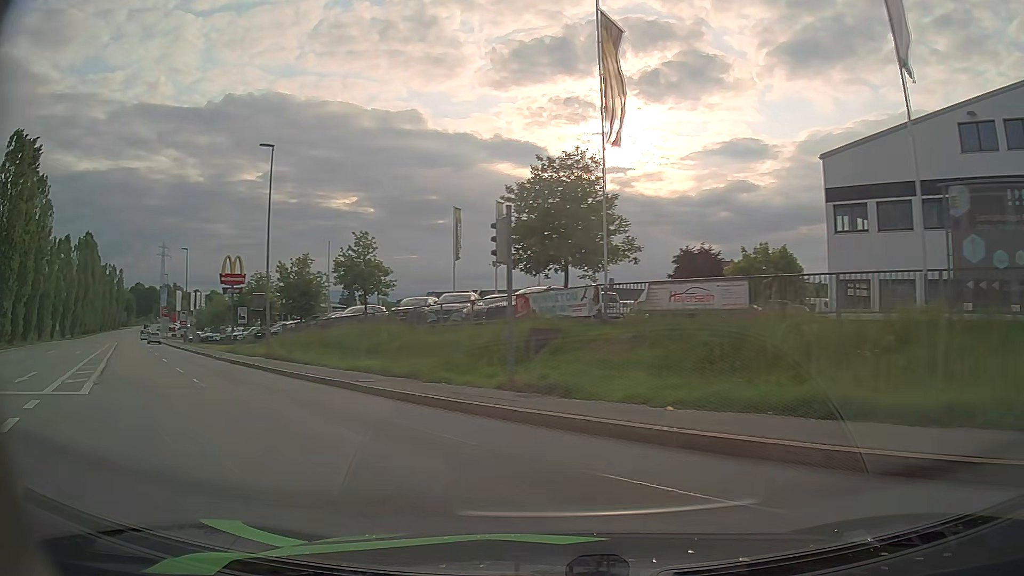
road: tertiary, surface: asphalt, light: Day
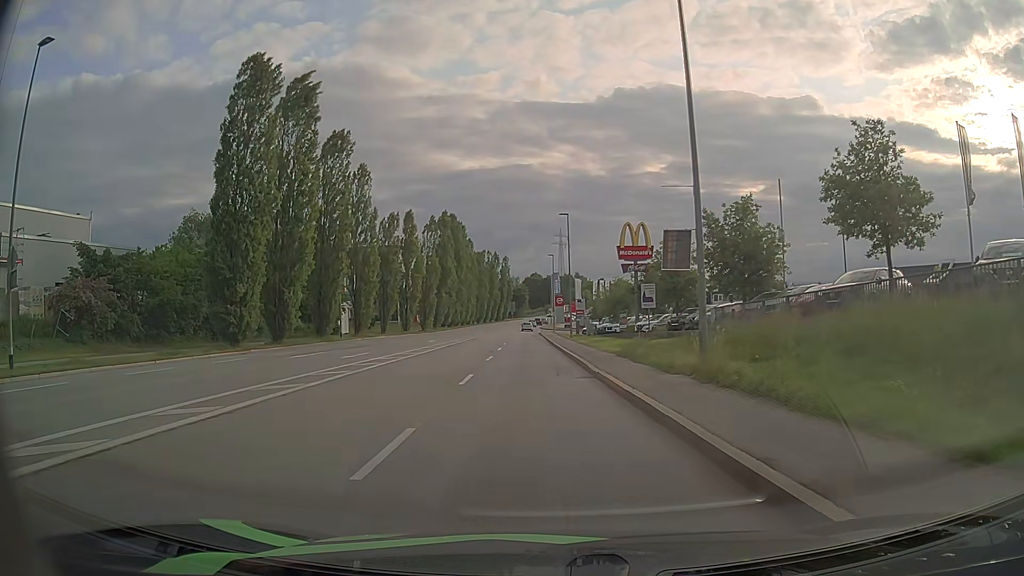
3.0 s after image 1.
(-7.1, +17.2) m; -36°
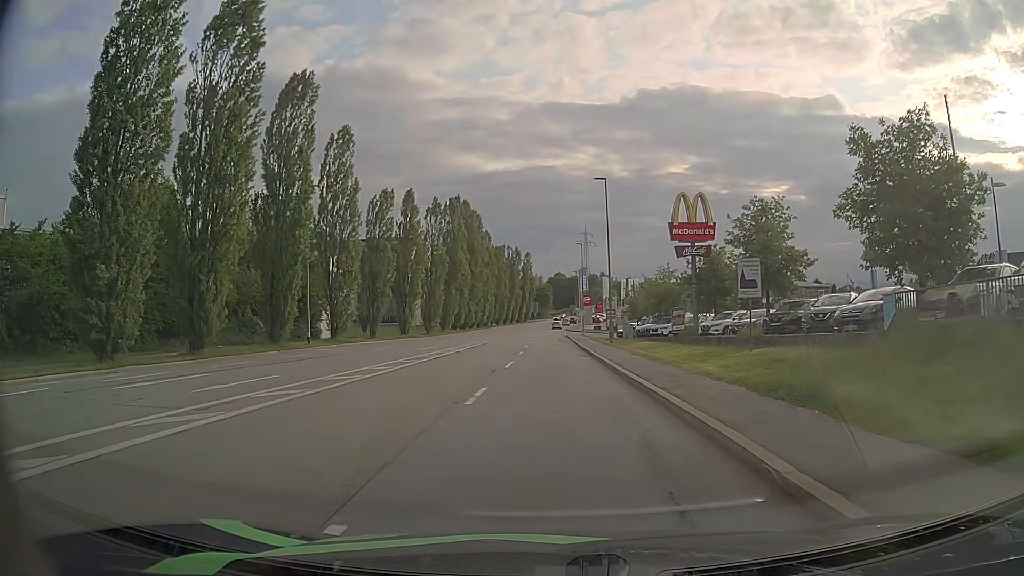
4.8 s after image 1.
(-0.4, +14.0) m; -1°
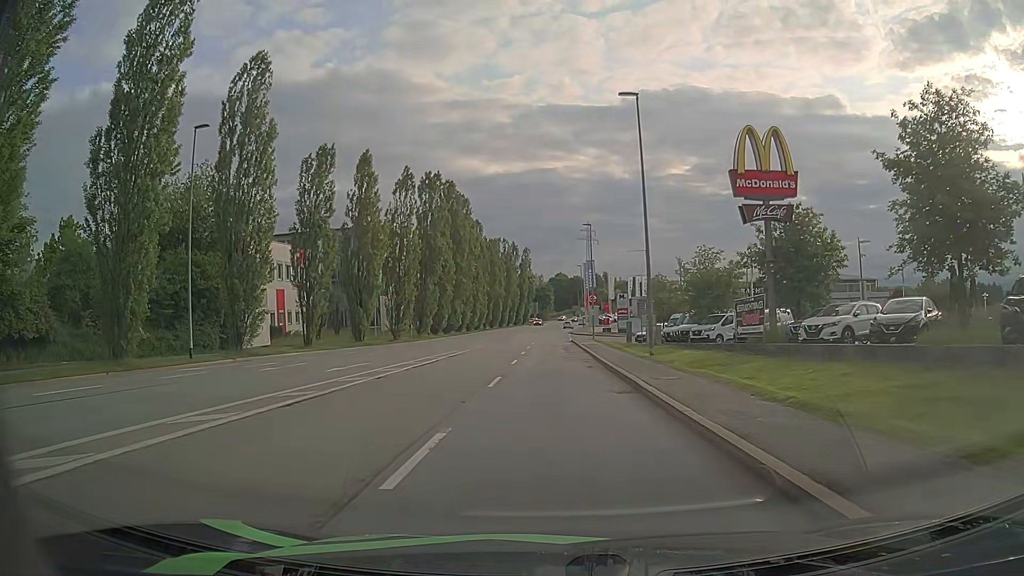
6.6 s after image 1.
(0.0, +15.9) m; -1°
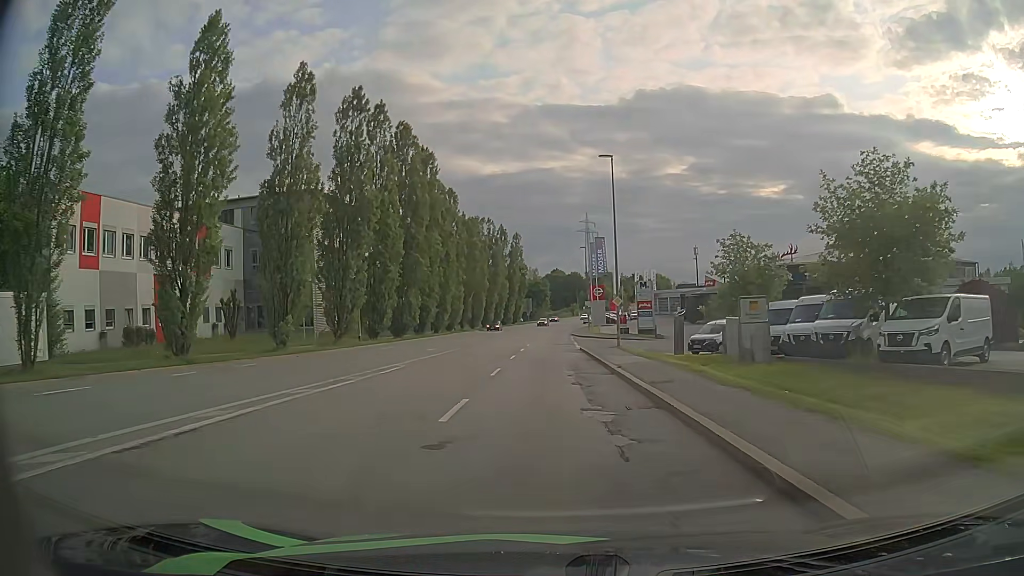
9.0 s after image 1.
(+0.1, +24.8) m; +1°
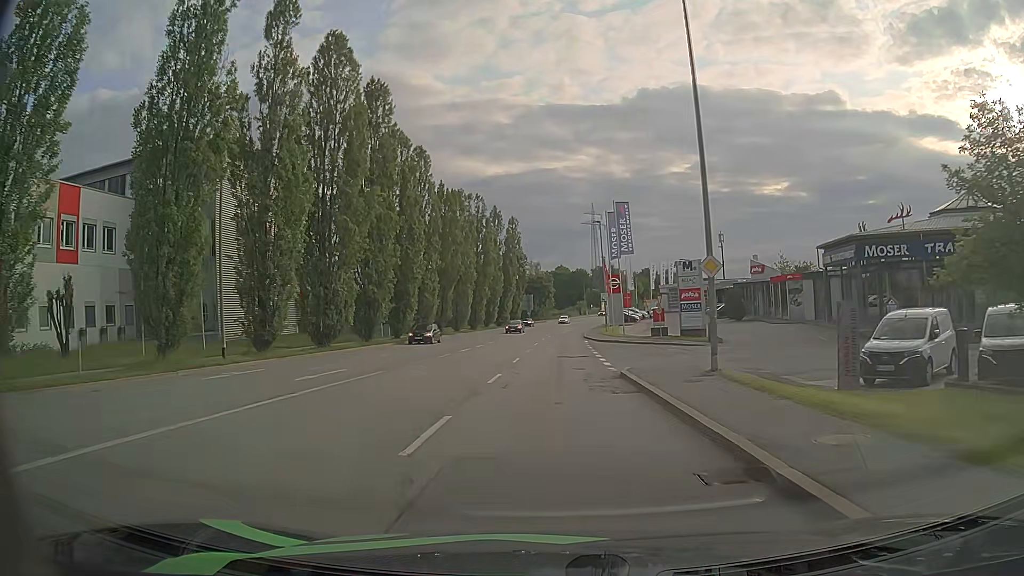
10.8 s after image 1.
(-0.1, +20.5) m; -1°
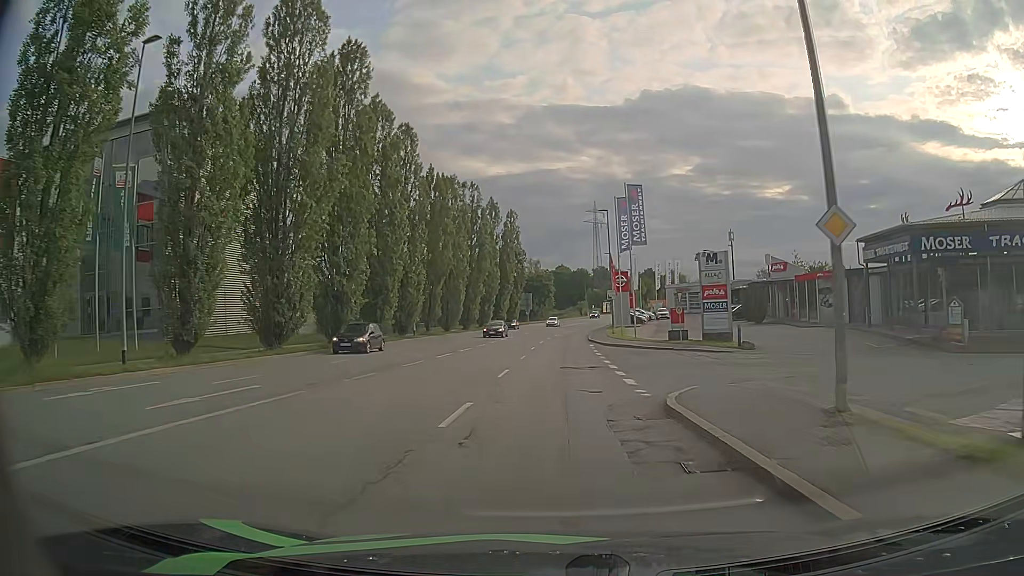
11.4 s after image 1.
(0.0, +7.0) m; +1°
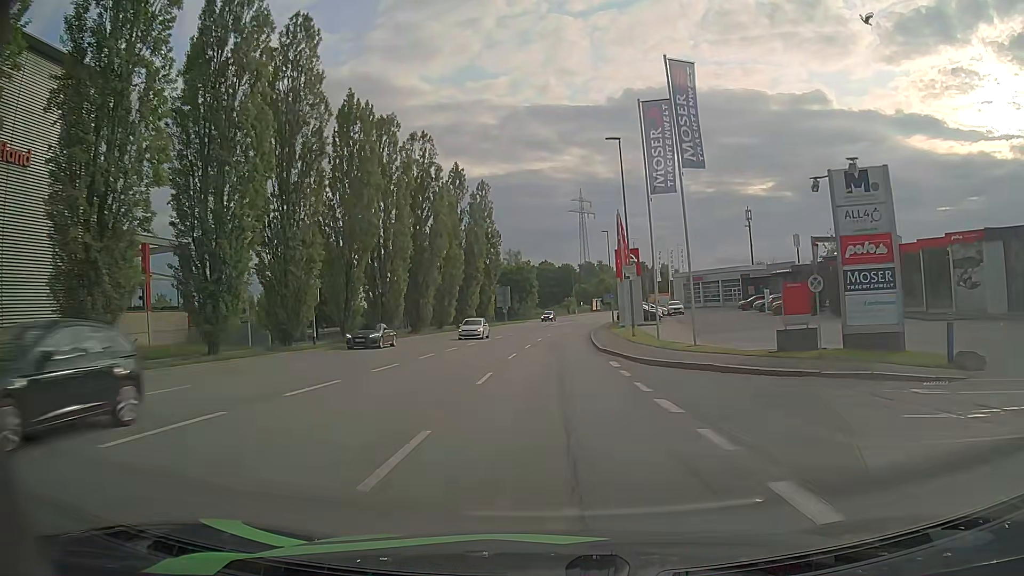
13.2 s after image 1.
(+0.1, +21.7) m; +1°
